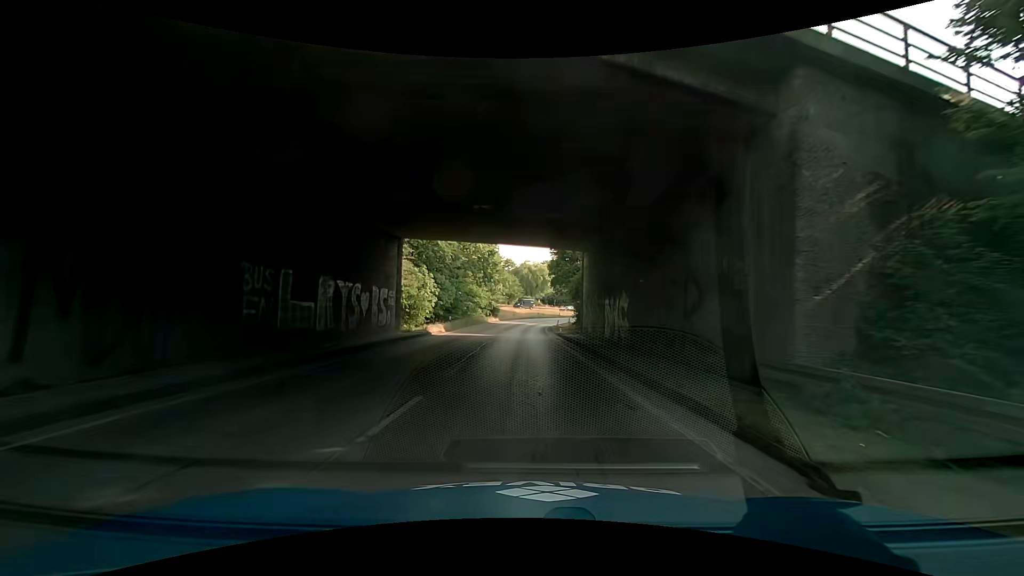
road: trunk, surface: asphalt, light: Day
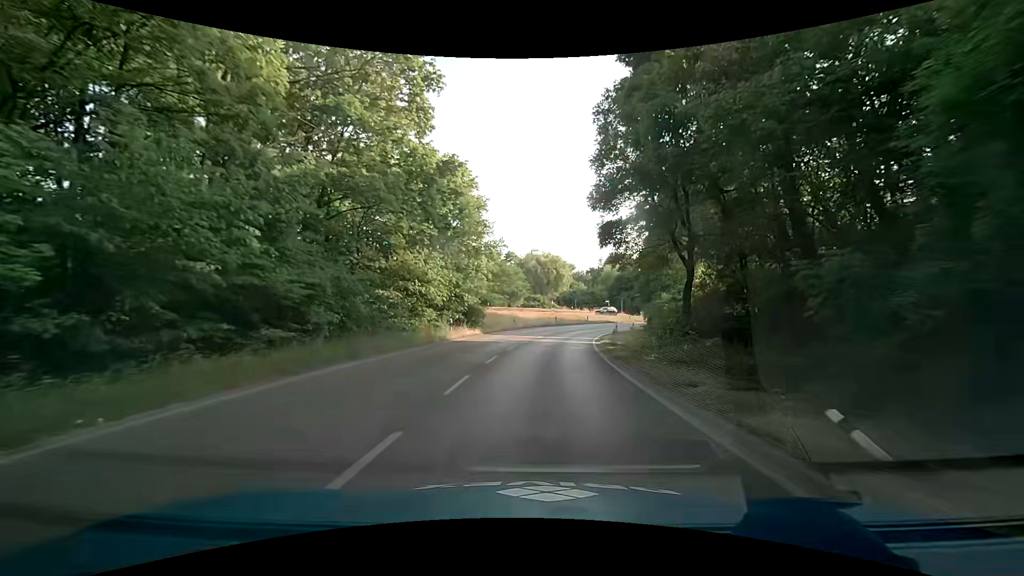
(+1.5, +38.3) m; -1°
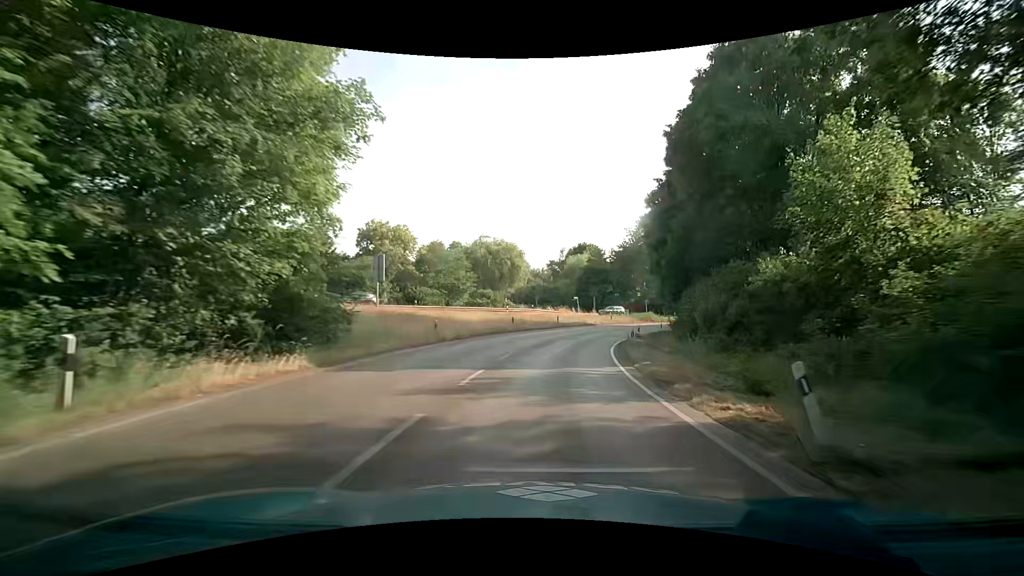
(+0.6, +22.7) m; +5°
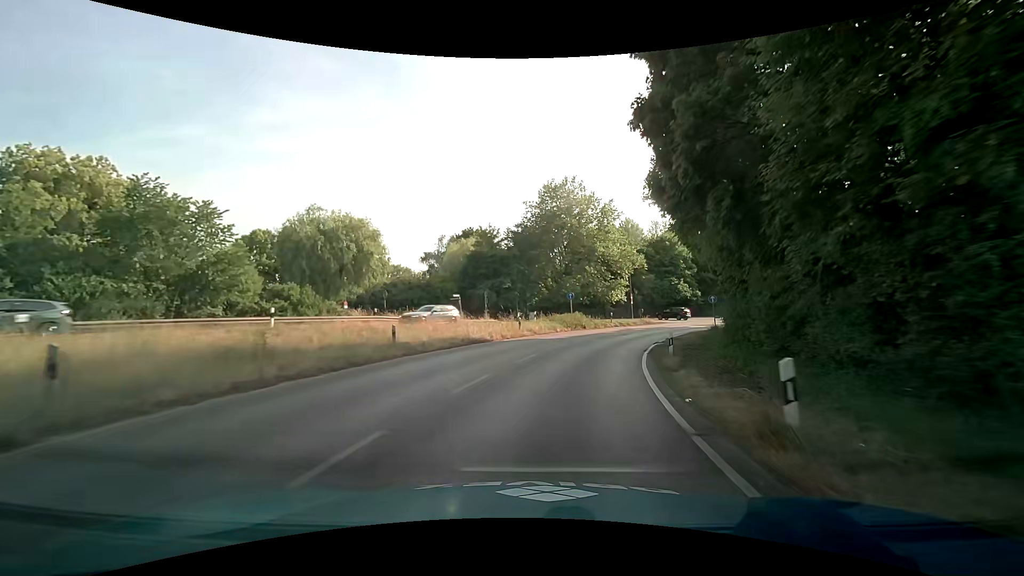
(+3.1, +30.1) m; +12°
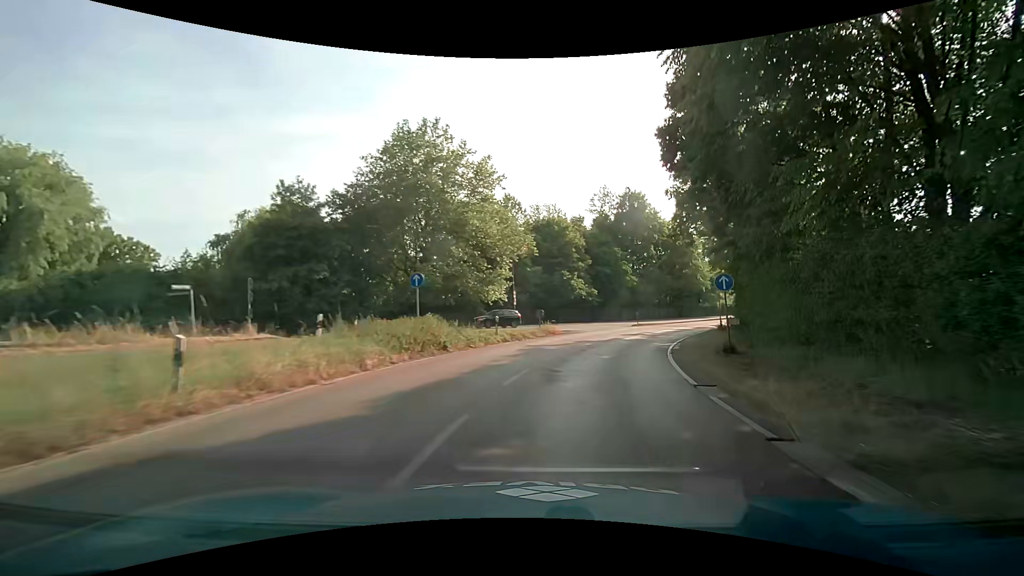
(+2.1, +22.4) m; +15°
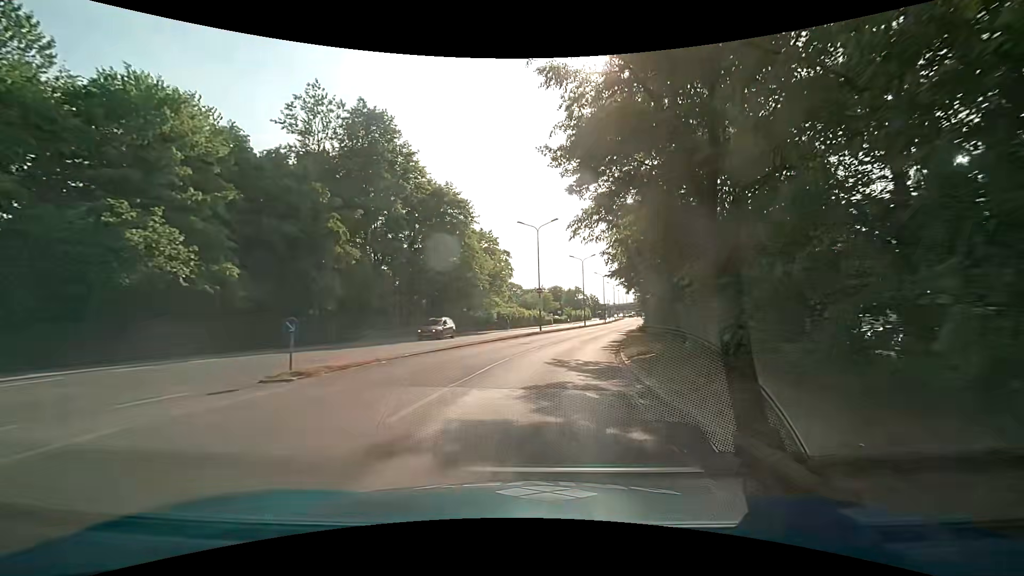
(+9.5, +36.0) m; +27°
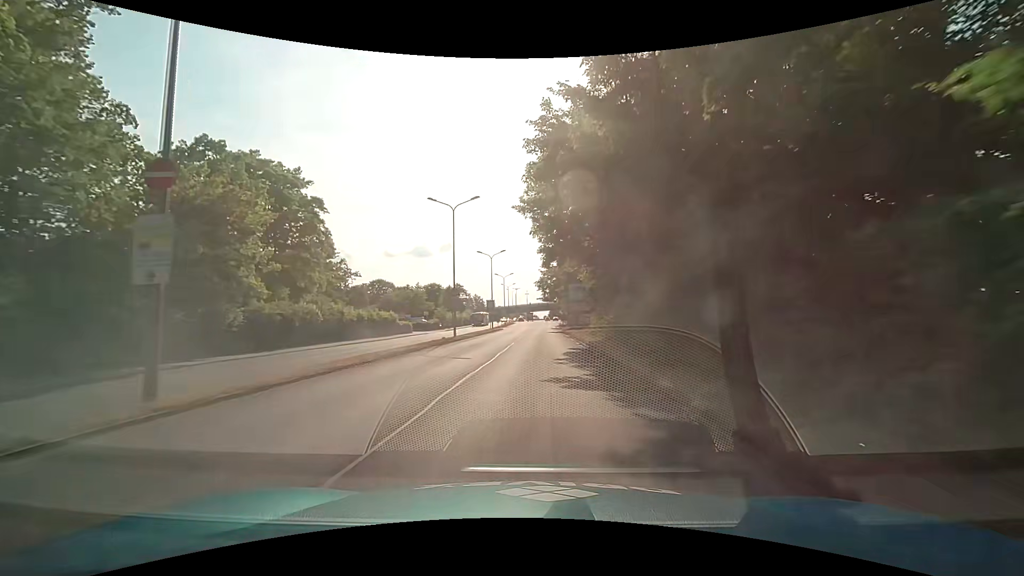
(+5.2, +37.3) m; +14°
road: primary
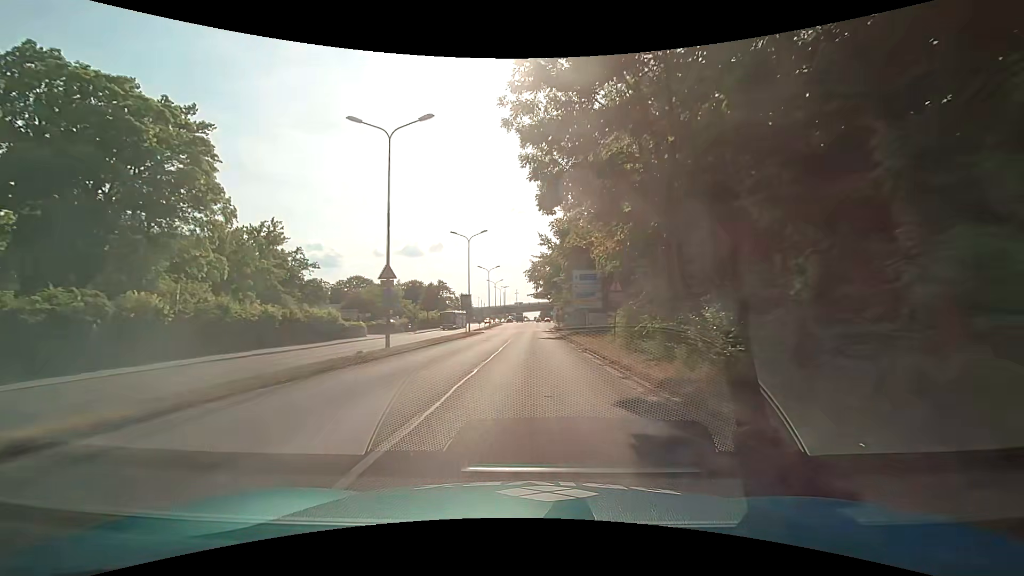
(+0.2, +15.2) m; +1°
(0, +10) (0, +20) (0, +30) (+1, +40) (+1, +50) (+1, +60) (+2, +70) (+2, +80) (+2, +90) (+2, +100) m
